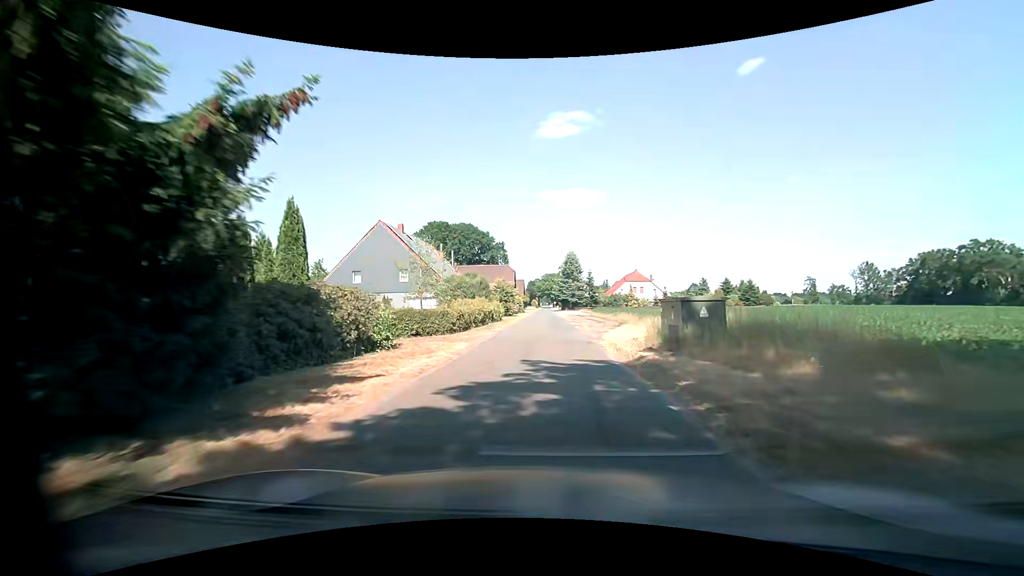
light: Day
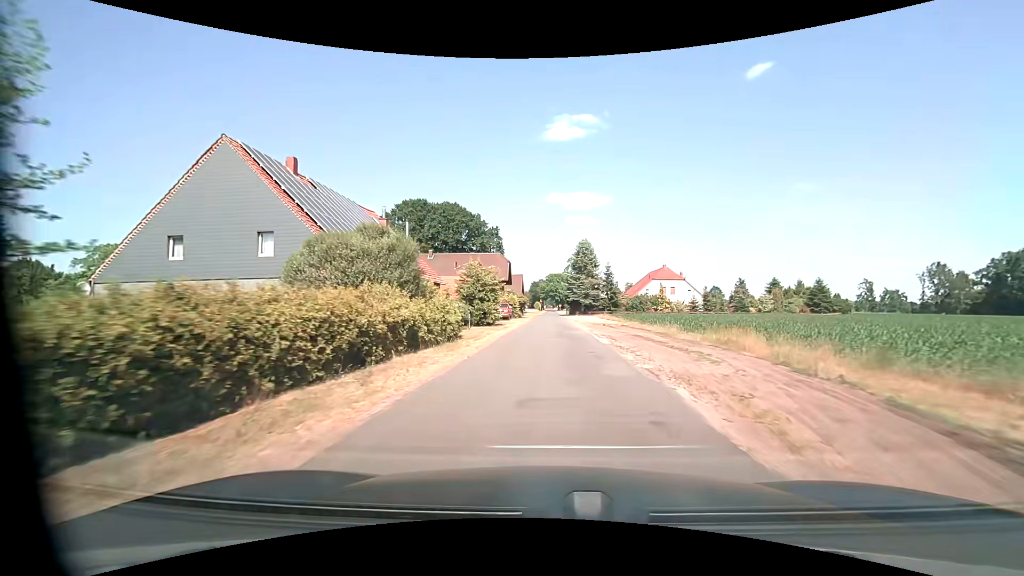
(-0.2, +24.4) m; -1°
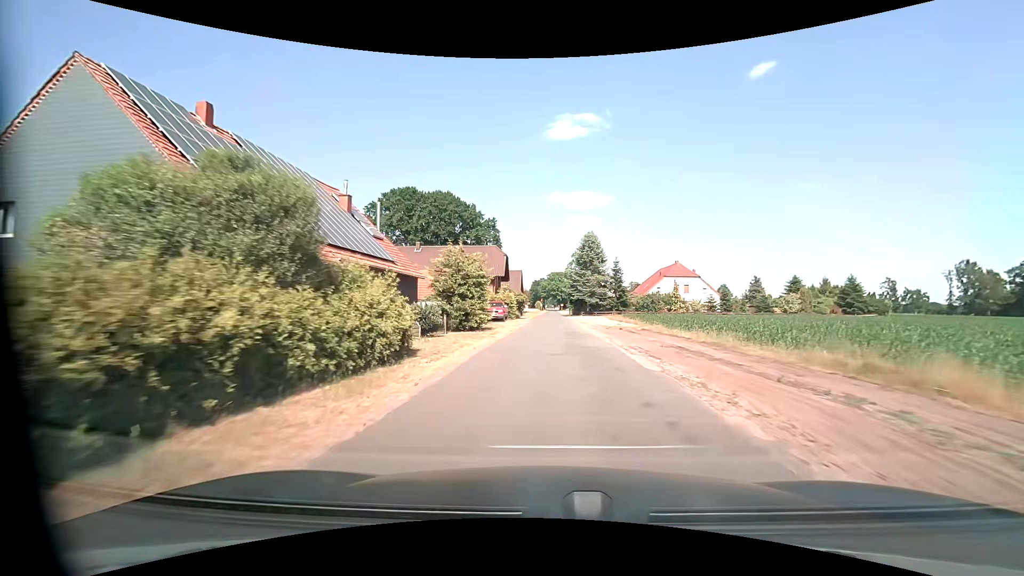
(0.0, +8.0) m; 0°
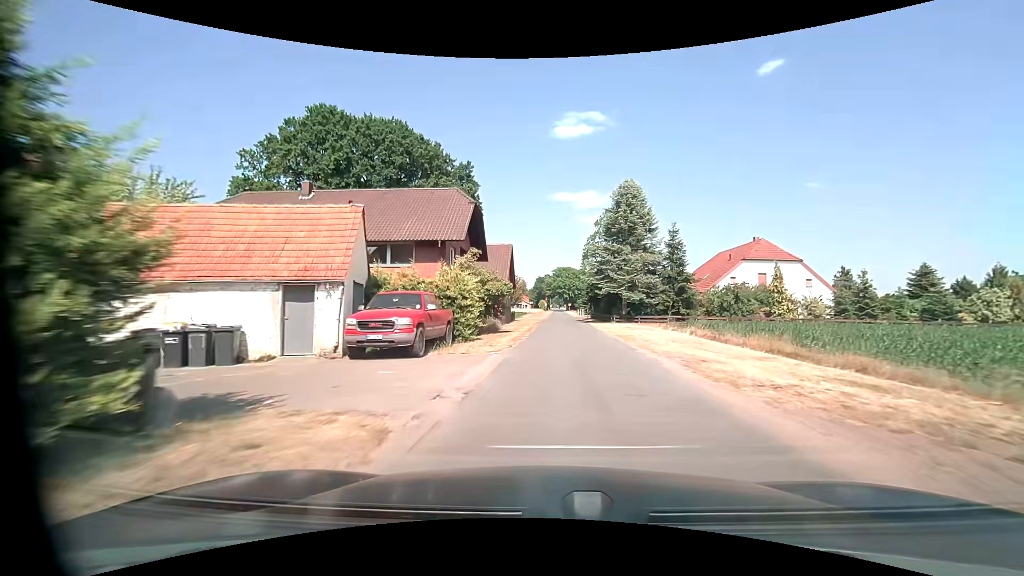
(0.0, +31.2) m; 0°
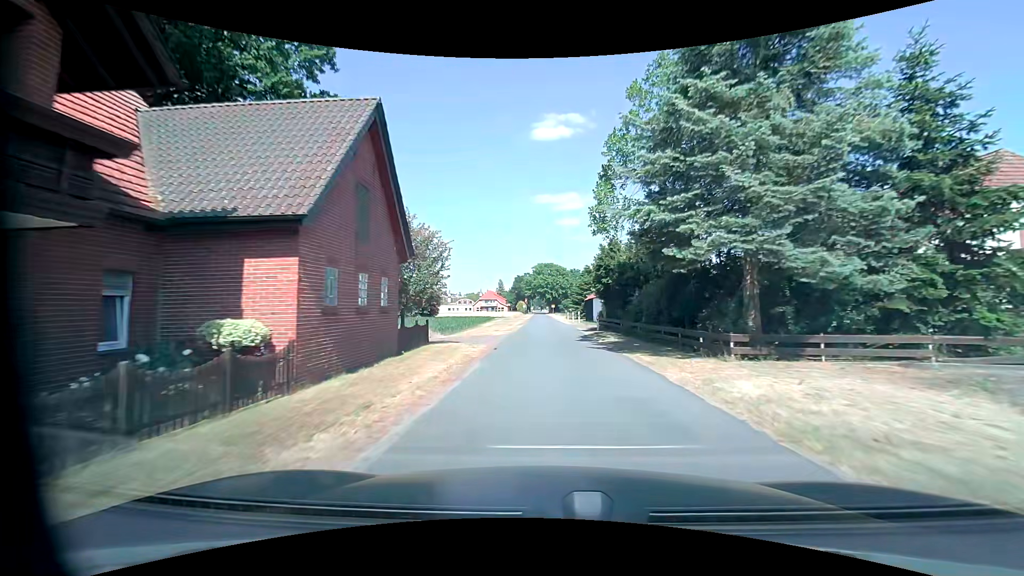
(+0.9, +31.6) m; +2°
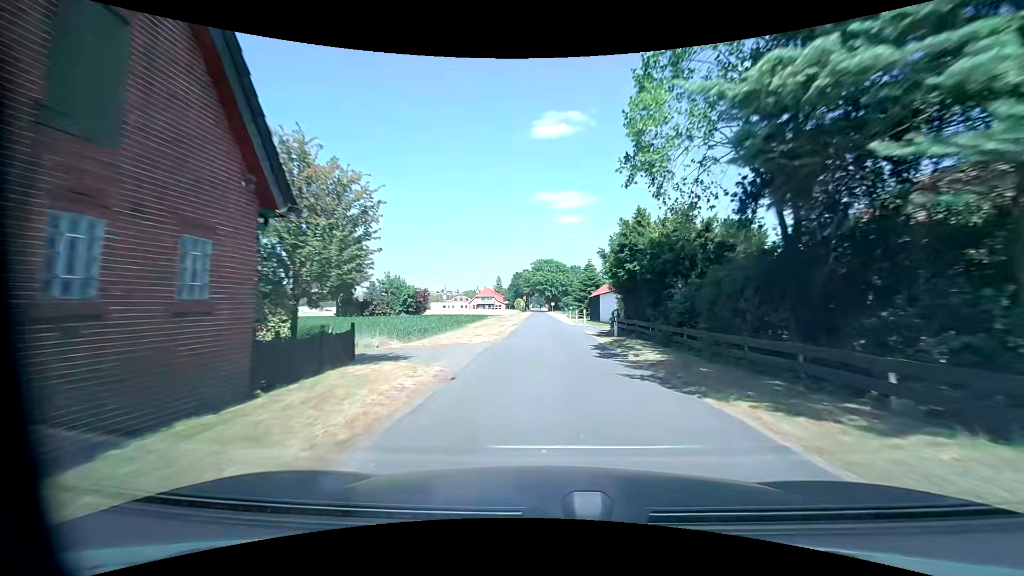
(0.0, +8.1) m; 0°
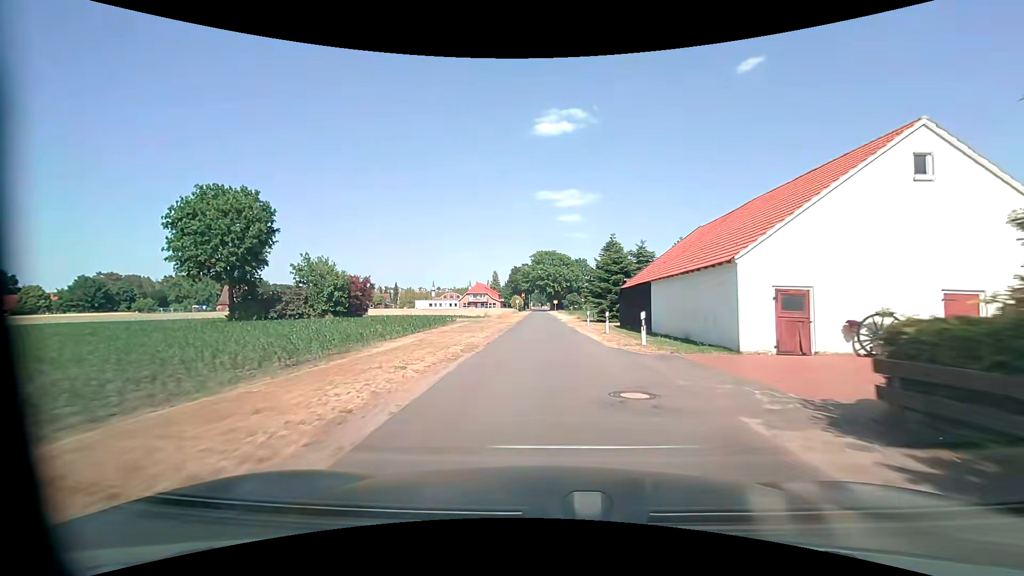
(-0.1, +24.0) m; 0°
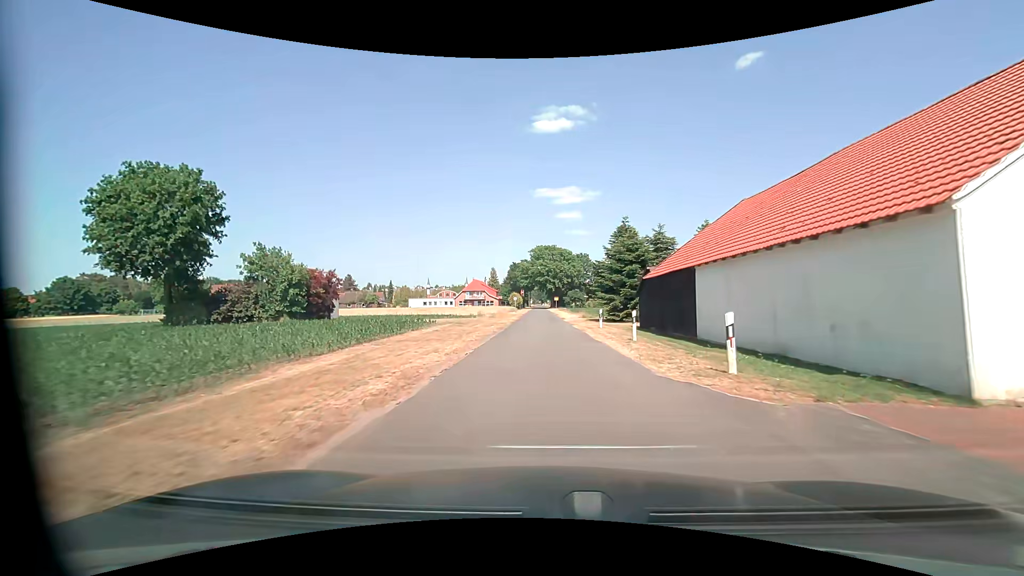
(0.0, +7.8) m; 0°
(0, +10) (0, +20) (0, +30) (0, +40) (-1, +50) (-1, +60) (-1, +70) (-1, +80) (-1, +90) (-2, +100) m
